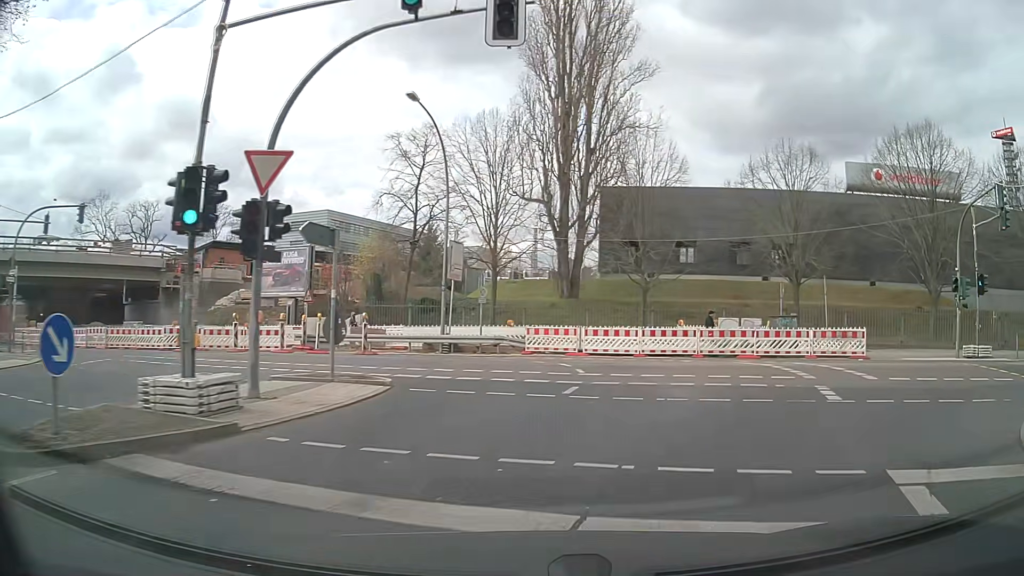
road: secondary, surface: asphalt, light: Day
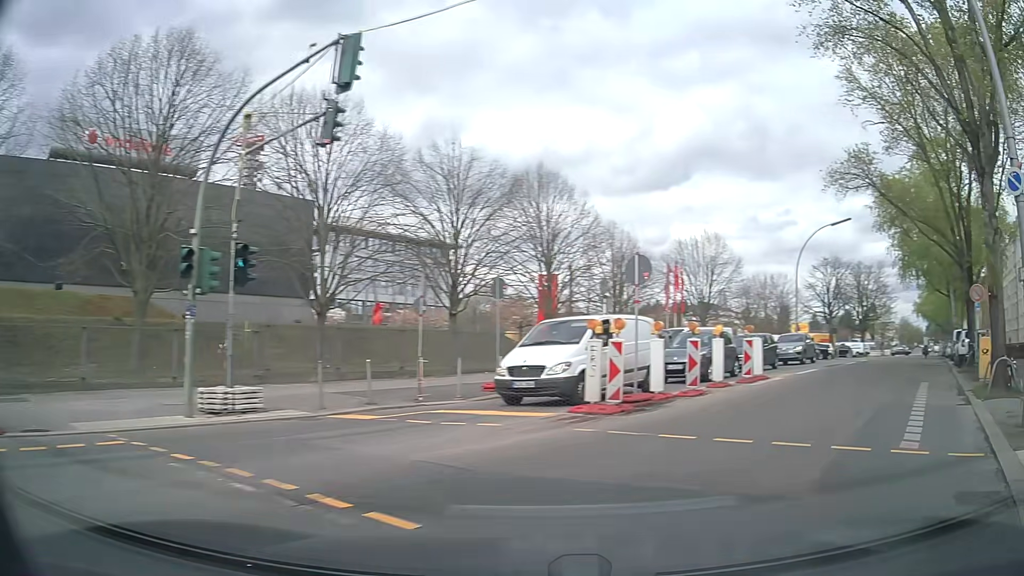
(+7.0, +12.6) m; +70°
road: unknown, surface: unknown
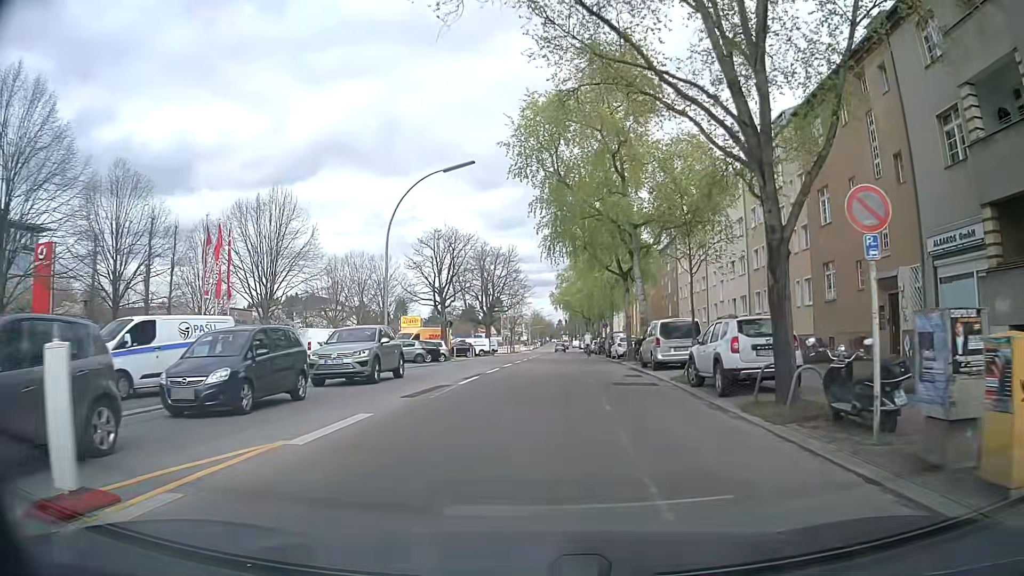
(+7.0, +15.4) m; +32°
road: secondary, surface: asphalt
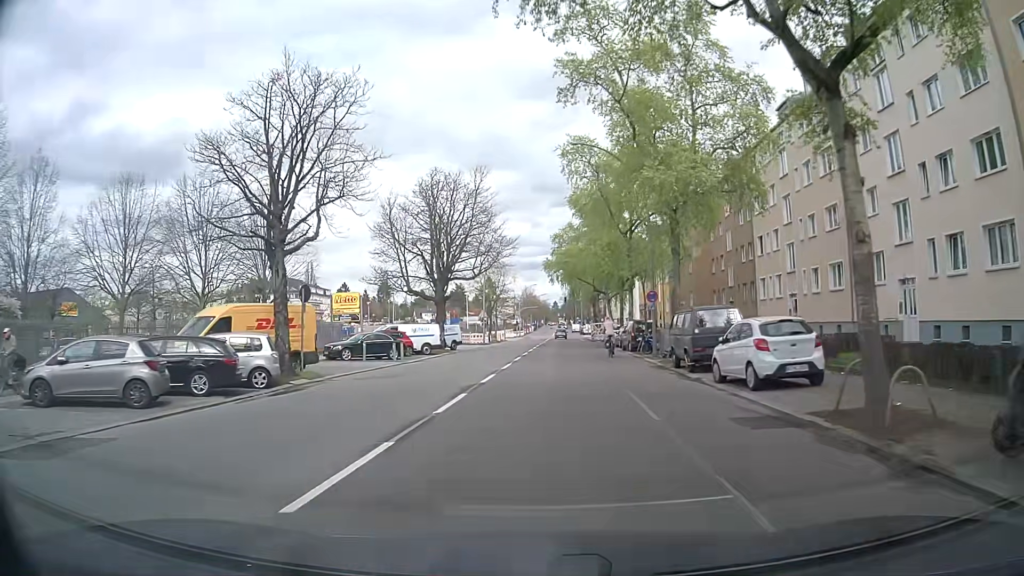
(+1.0, +31.0) m; +1°
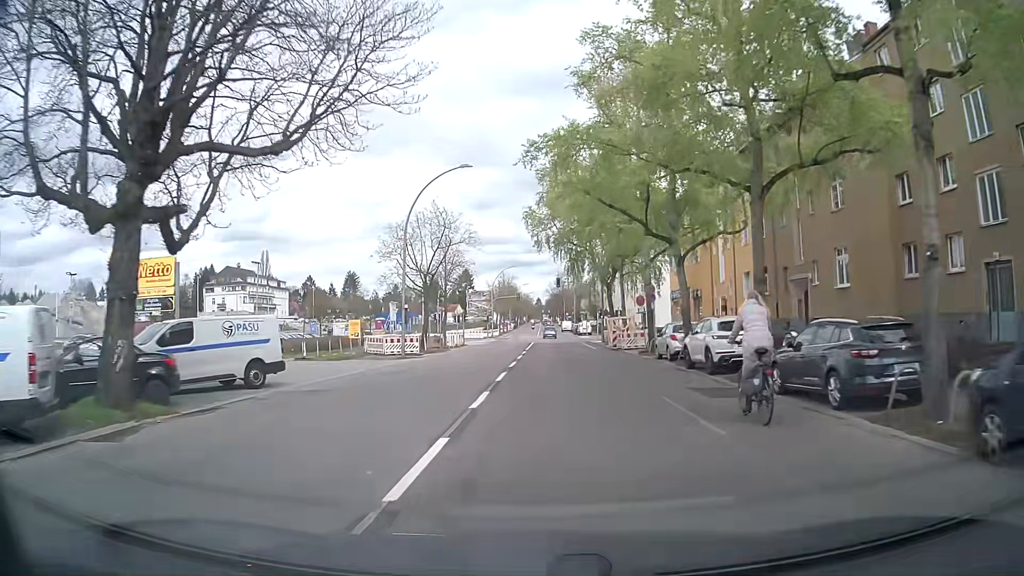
(+0.7, +35.5) m; +2°
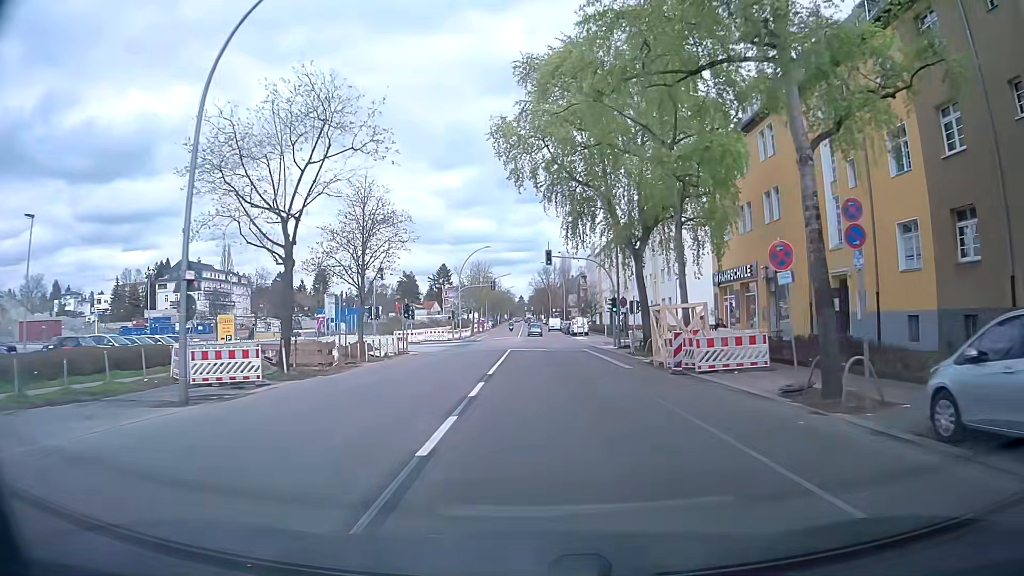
(+0.1, +21.9) m; +2°
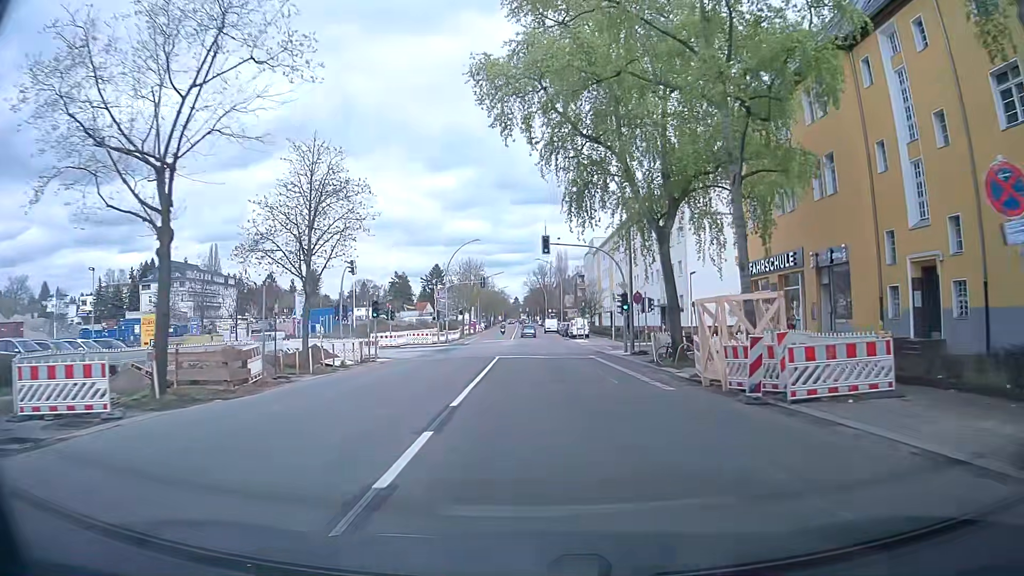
(0.0, +7.3) m; -1°
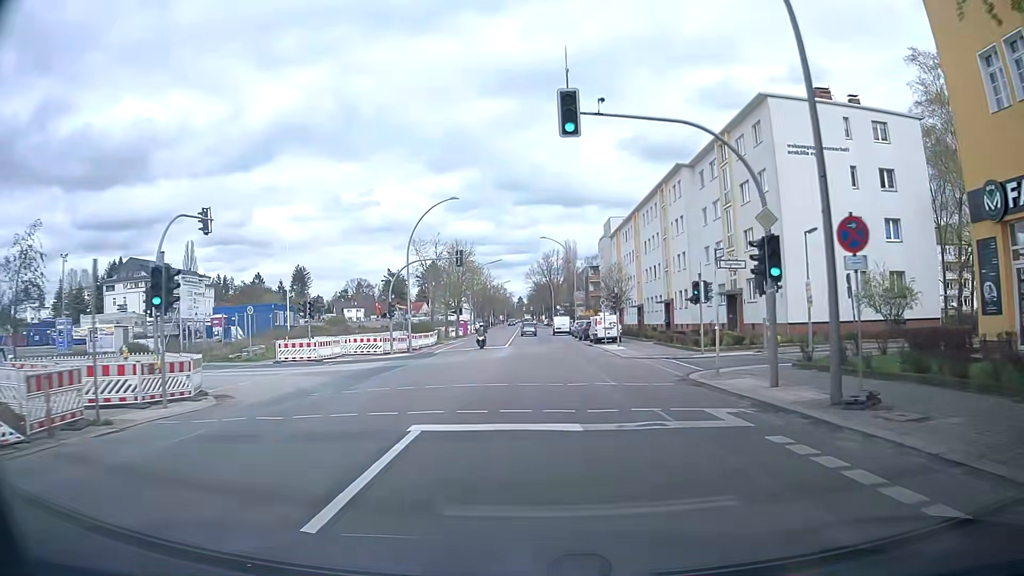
(+0.1, +22.2) m; 0°
(0, +10) (0, +20) (0, +30) (0, +40) (0, +50) (0, +60) (-1, +70) (0, +80) (0, +90) (0, +100) m
